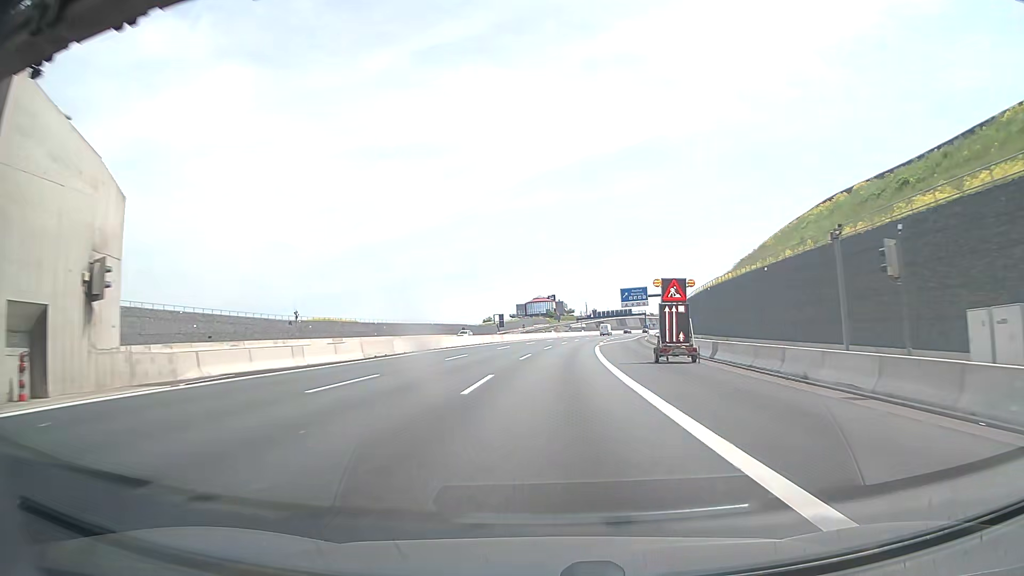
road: motorway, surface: asphalt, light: Day
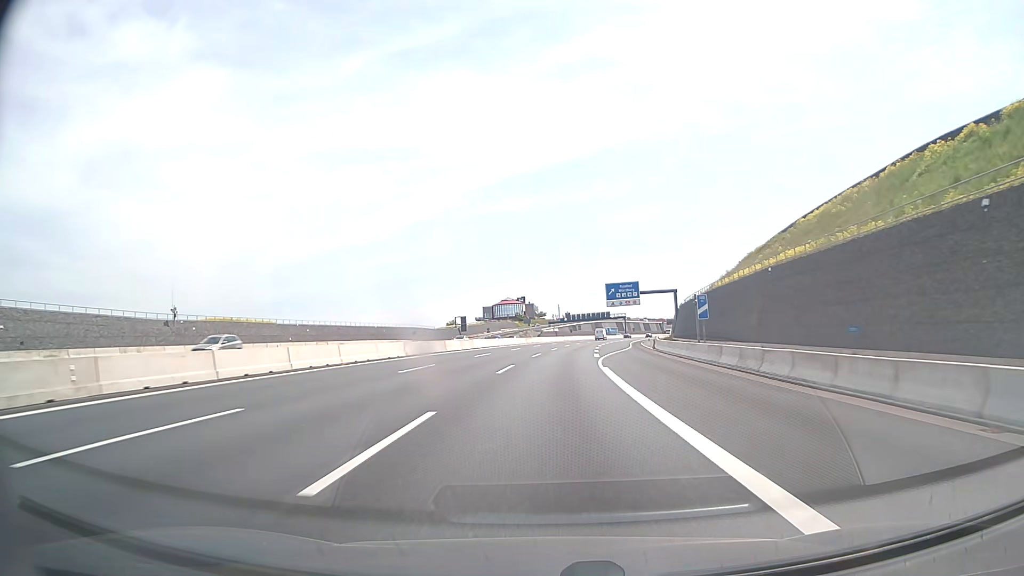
(+1.2, +26.7) m; +4°
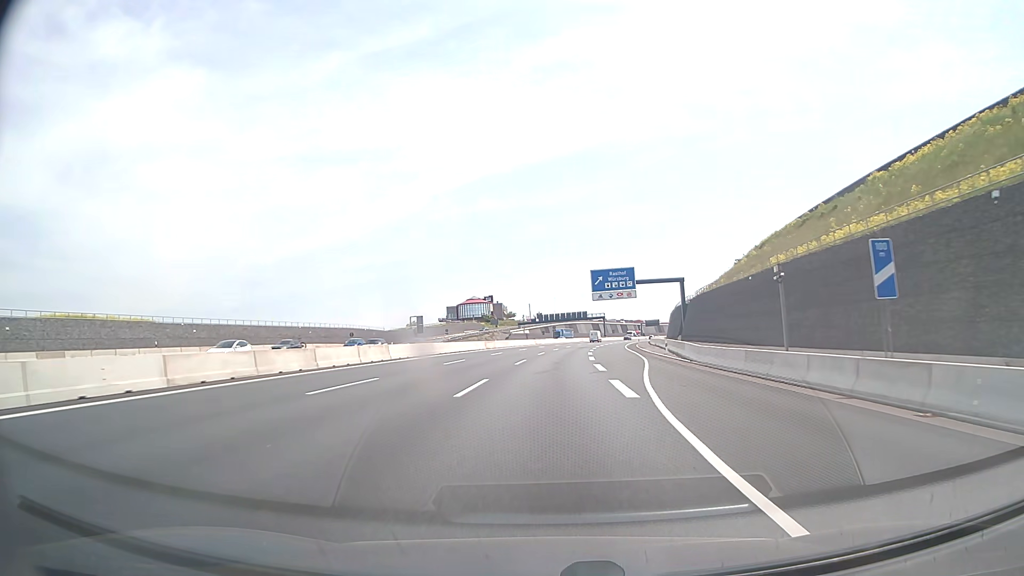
(+0.5, +26.4) m; +2°
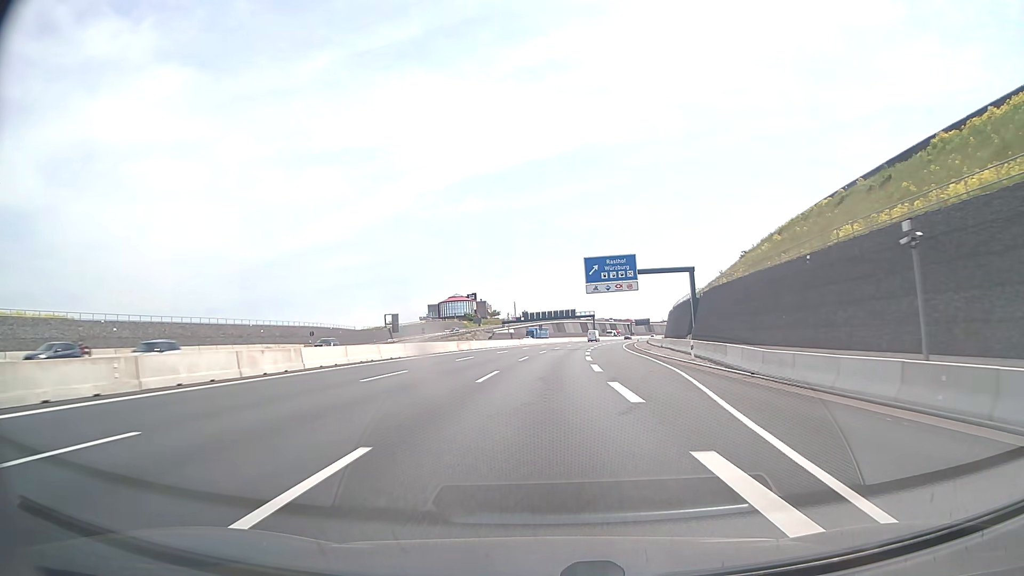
(+0.1, +13.2) m; +1°
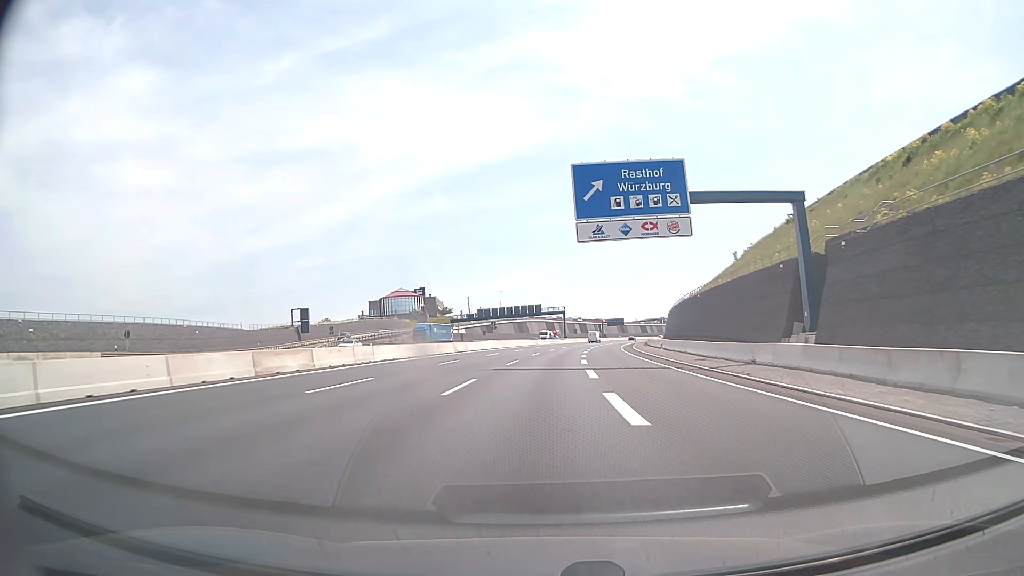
(+1.2, +39.5) m; +3°
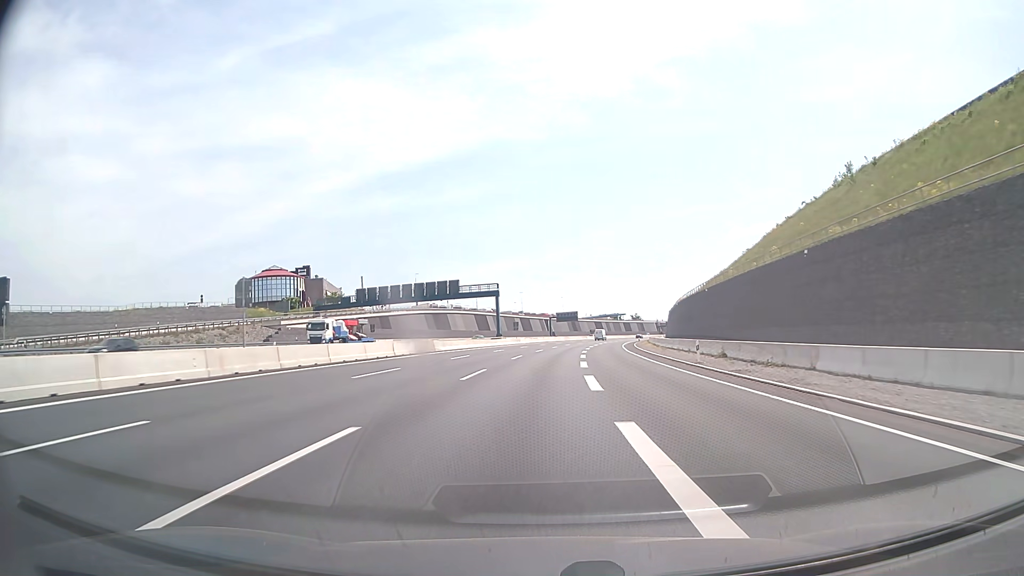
(+2.7, +66.0) m; +5°
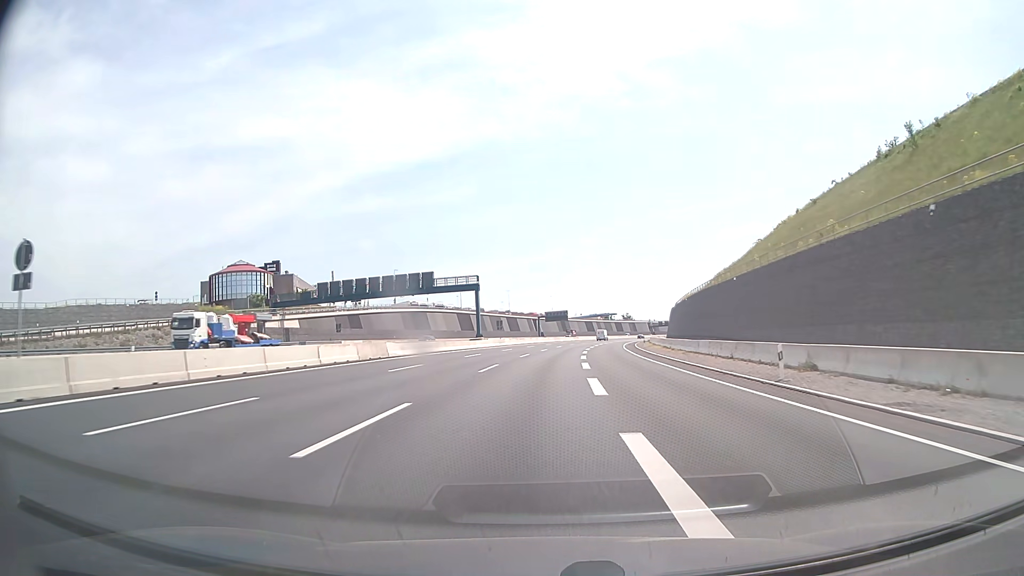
(+0.1, +13.2) m; +1°
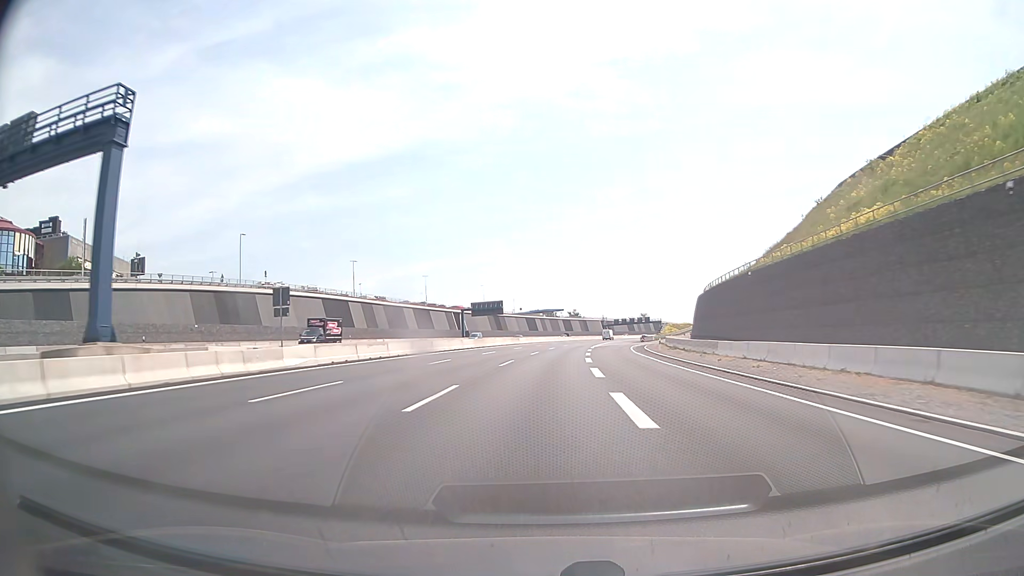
(+2.7, +65.4) m; +5°
(0, +10) (0, +20) (+1, +30) (+1, +40) (+2, +50) (+2, +60) (+3, +70) (+4, +80) (+5, +90) (+7, +100) m
